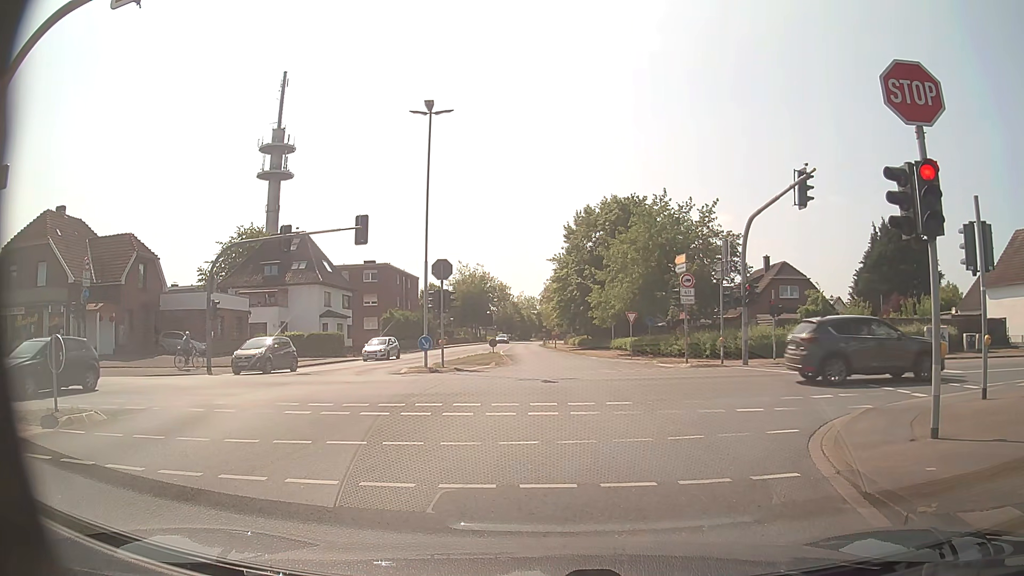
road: secondary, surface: asphalt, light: Day
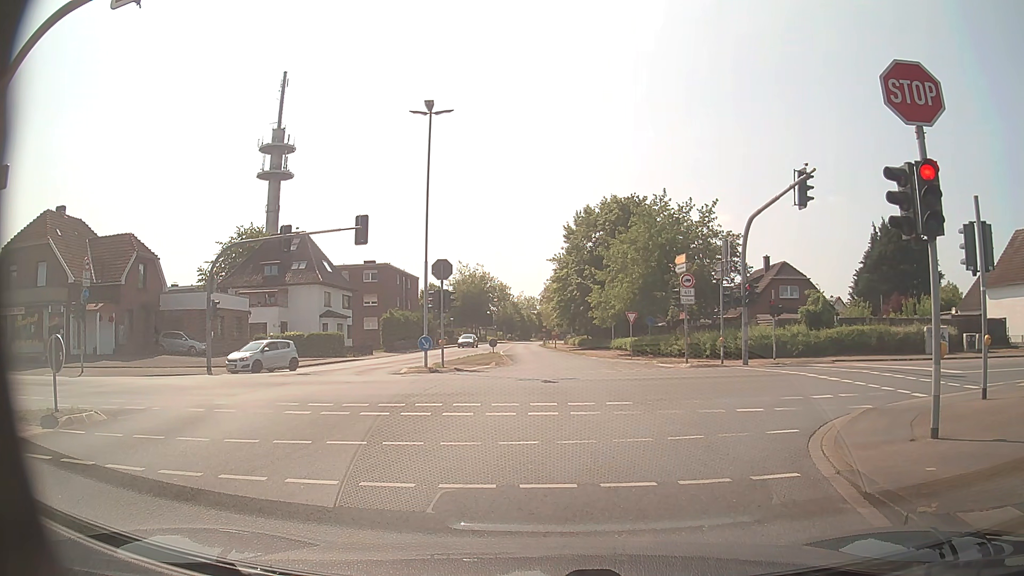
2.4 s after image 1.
(0.0, 0.0) m; 0°
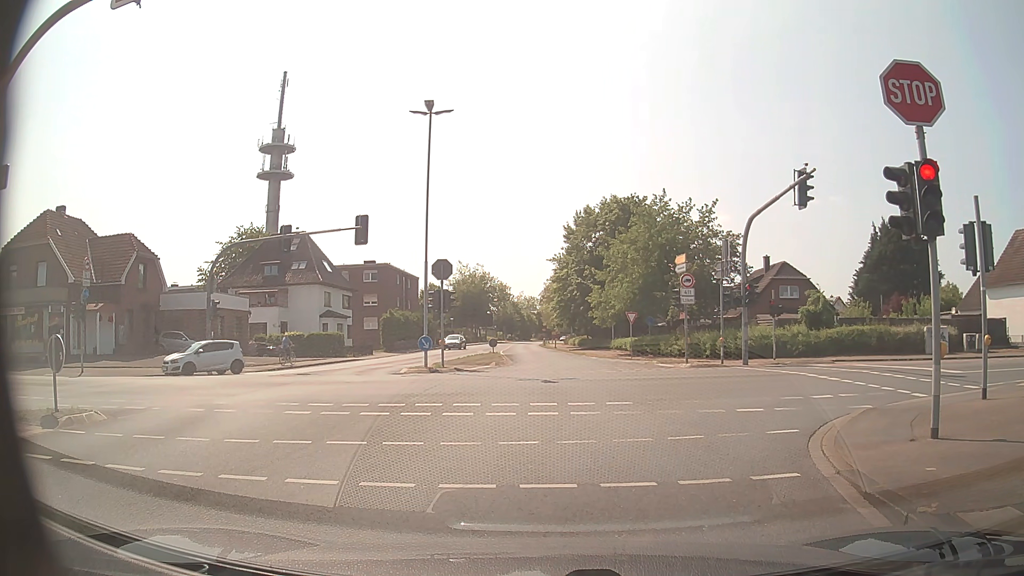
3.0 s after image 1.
(0.0, 0.0) m; 0°
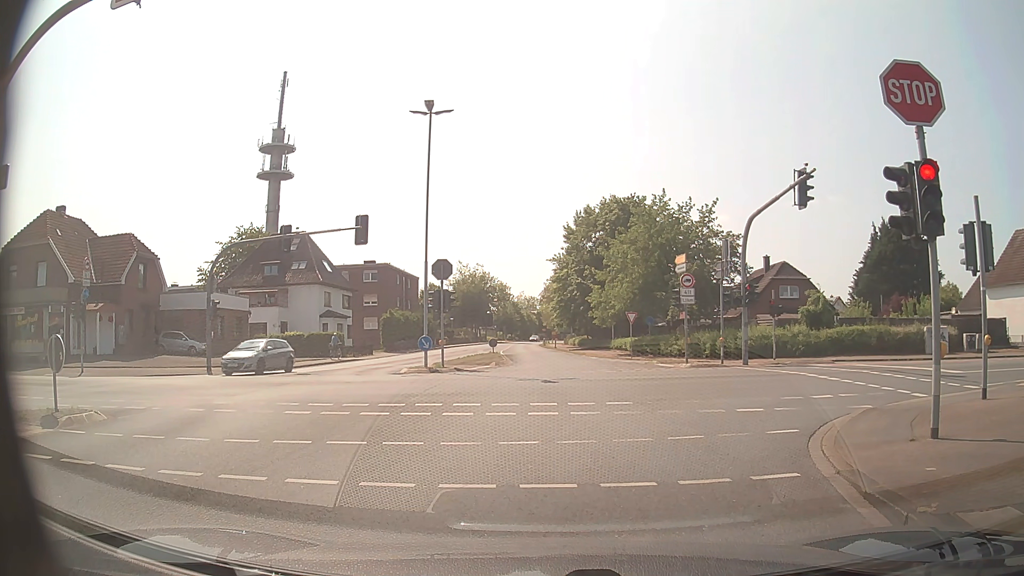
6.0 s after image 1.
(0.0, 0.0) m; 0°
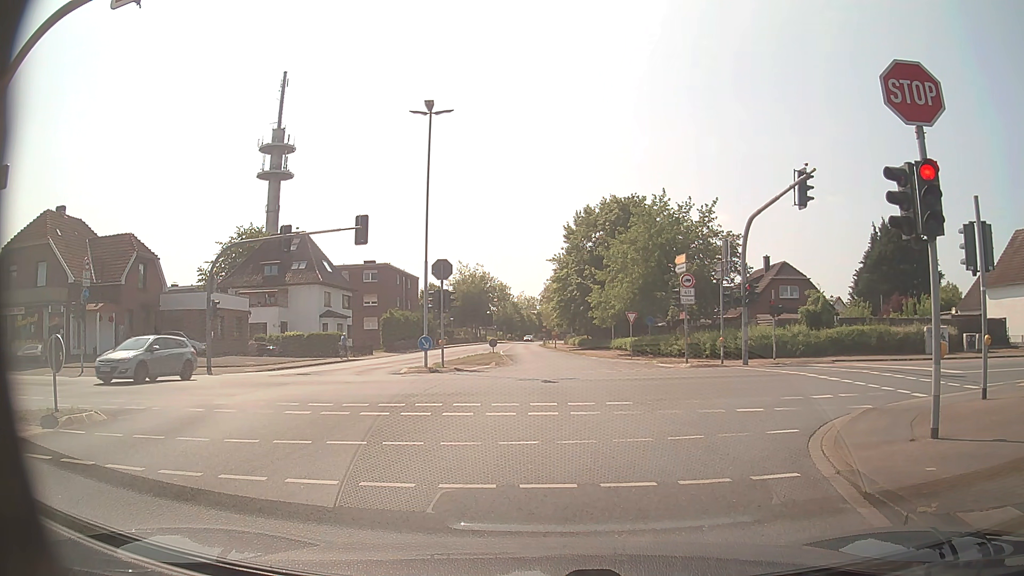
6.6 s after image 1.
(0.0, 0.0) m; 0°
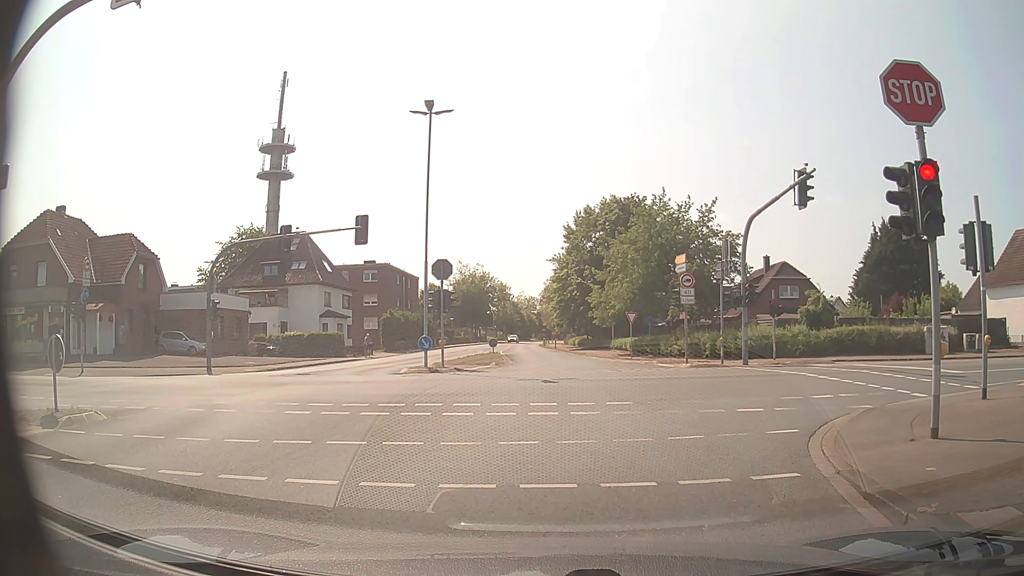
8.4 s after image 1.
(0.0, 0.0) m; 0°
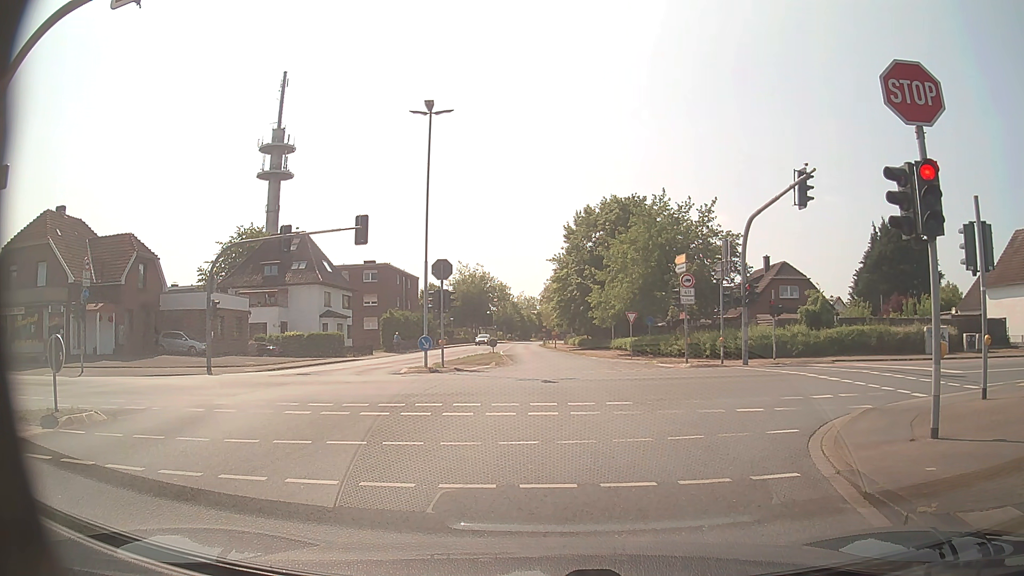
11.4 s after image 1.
(0.0, 0.0) m; 0°
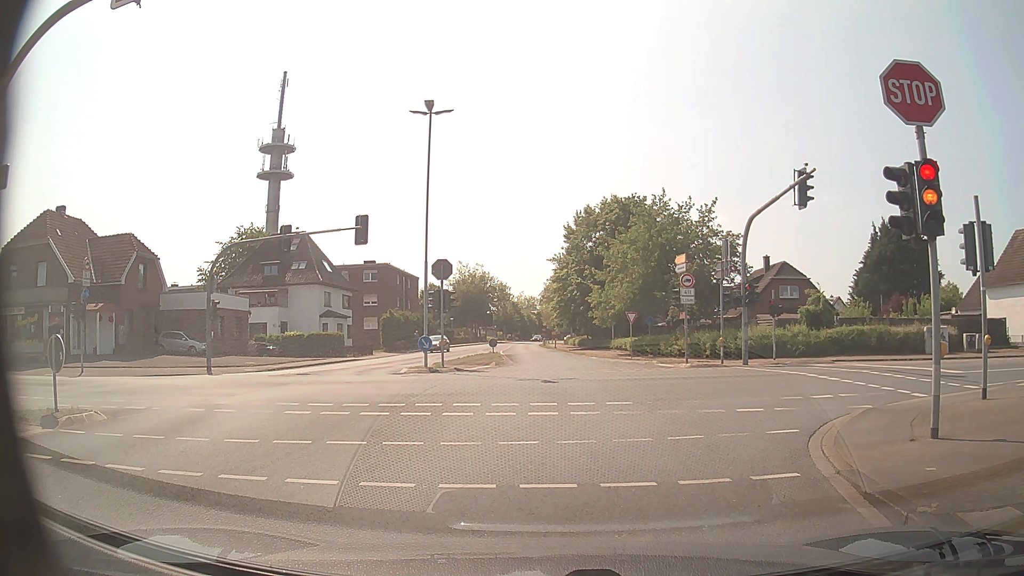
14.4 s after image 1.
(0.0, 0.0) m; 0°
(0, +10) (-1, +20) (-1, +30) (-2, +40) (-2, +50) (-3, +60) (-4, +70) (-5, +80) (-6, +90) (-6, +100) m
